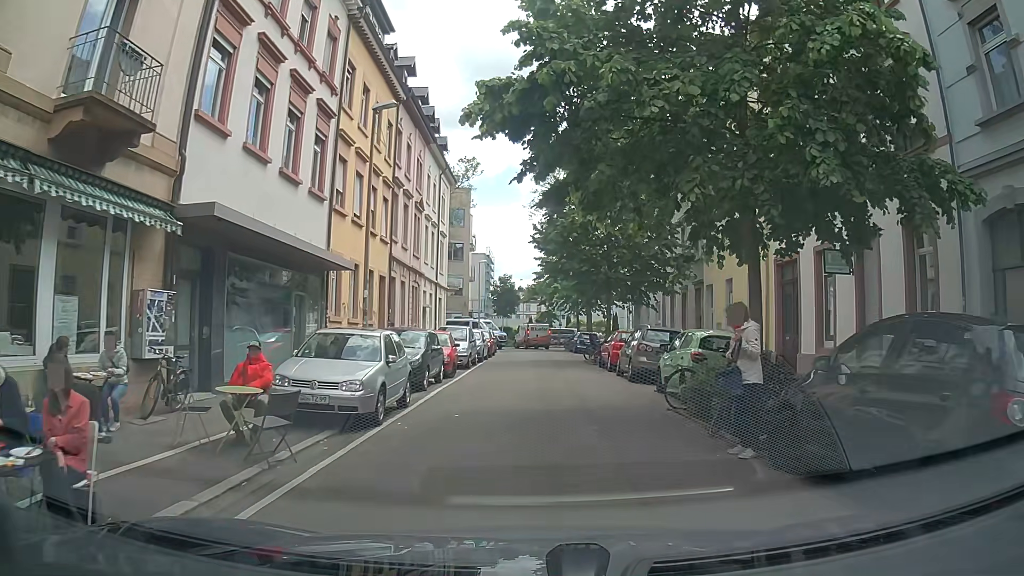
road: residential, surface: asphalt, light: Day
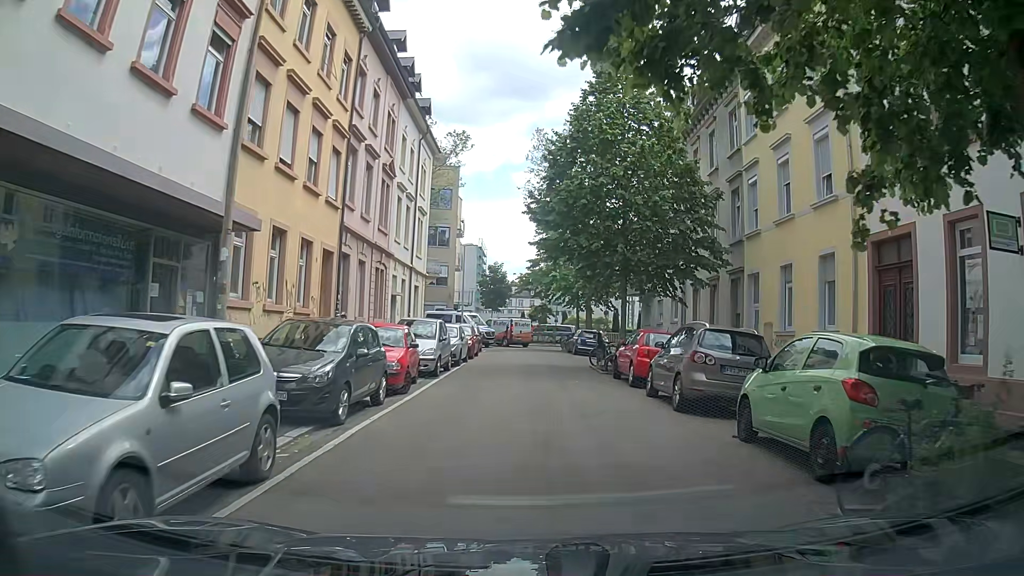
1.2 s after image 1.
(0.0, +6.9) m; +3°
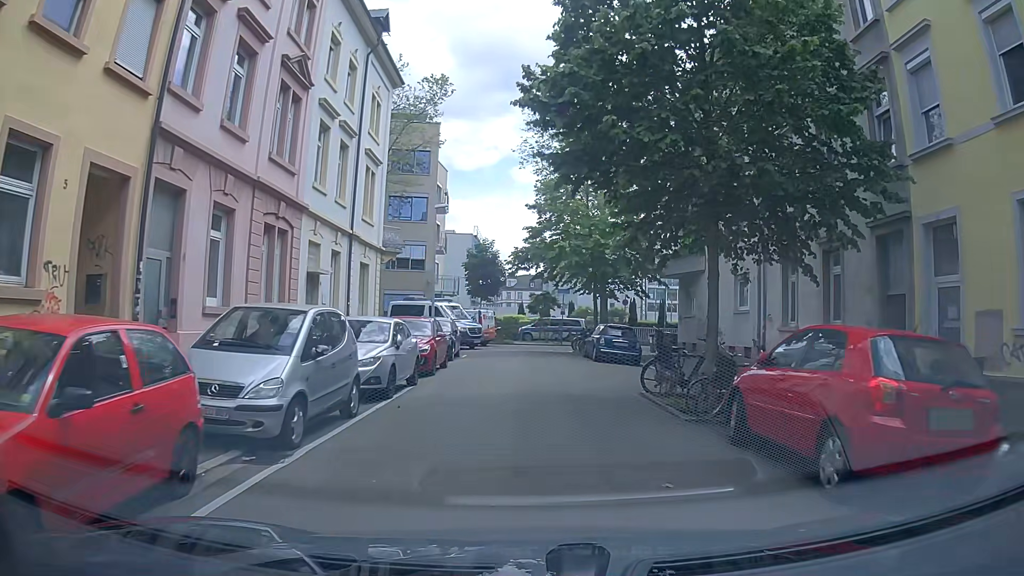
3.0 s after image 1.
(-0.6, +11.5) m; -3°
